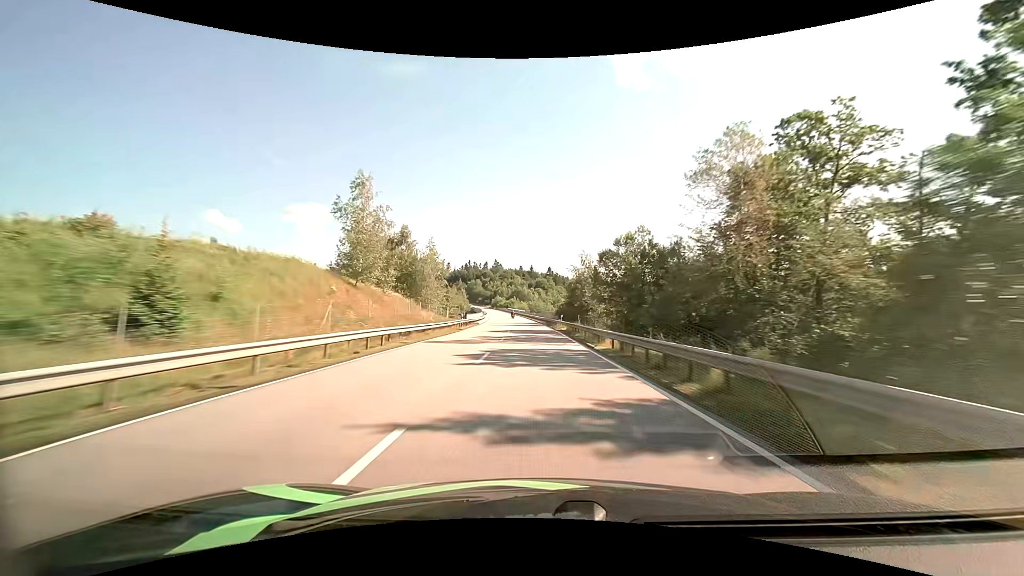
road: primary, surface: asphalt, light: Day
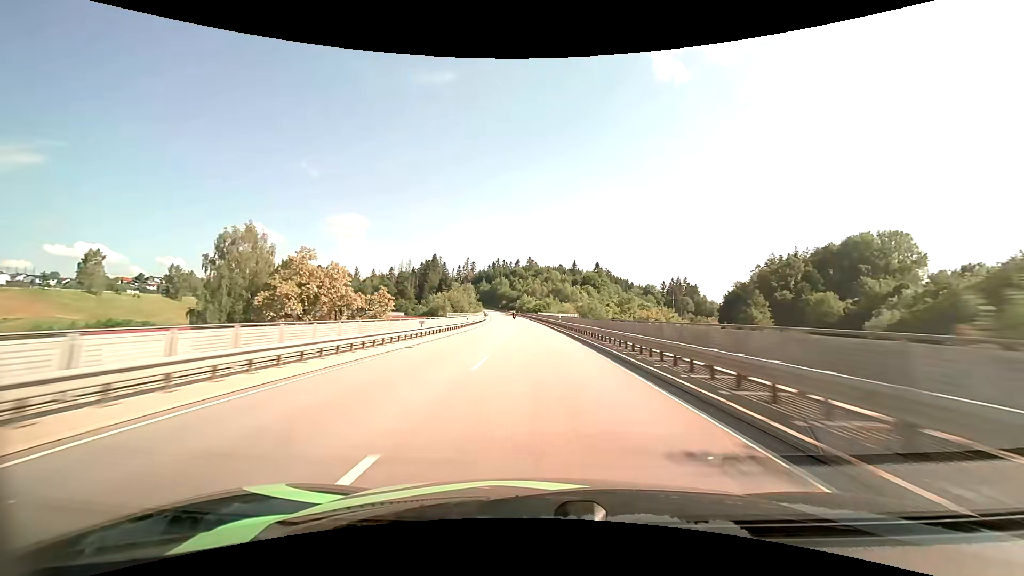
(-3.9, +96.3) m; -4°
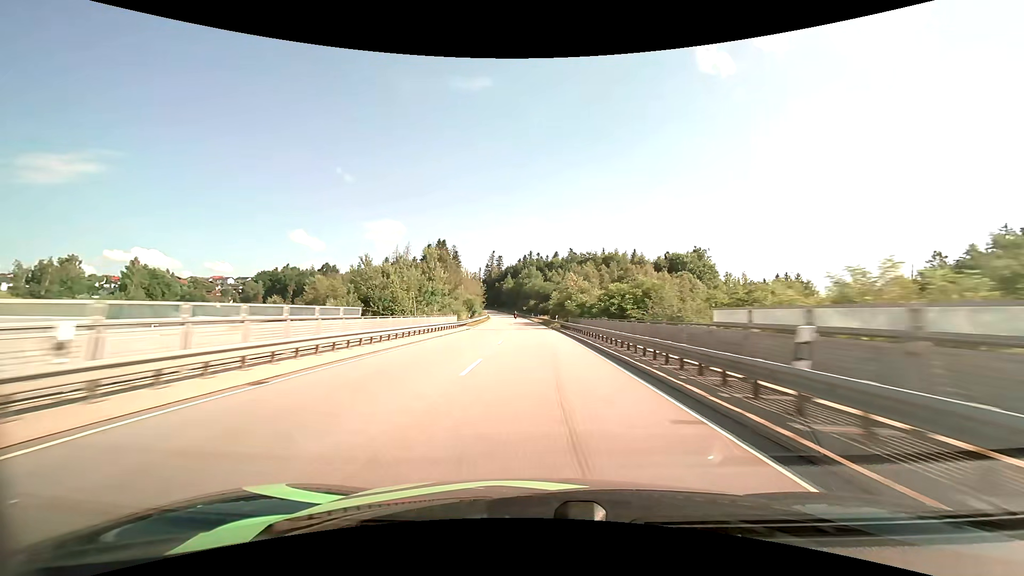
(-3.6, +96.8) m; -4°
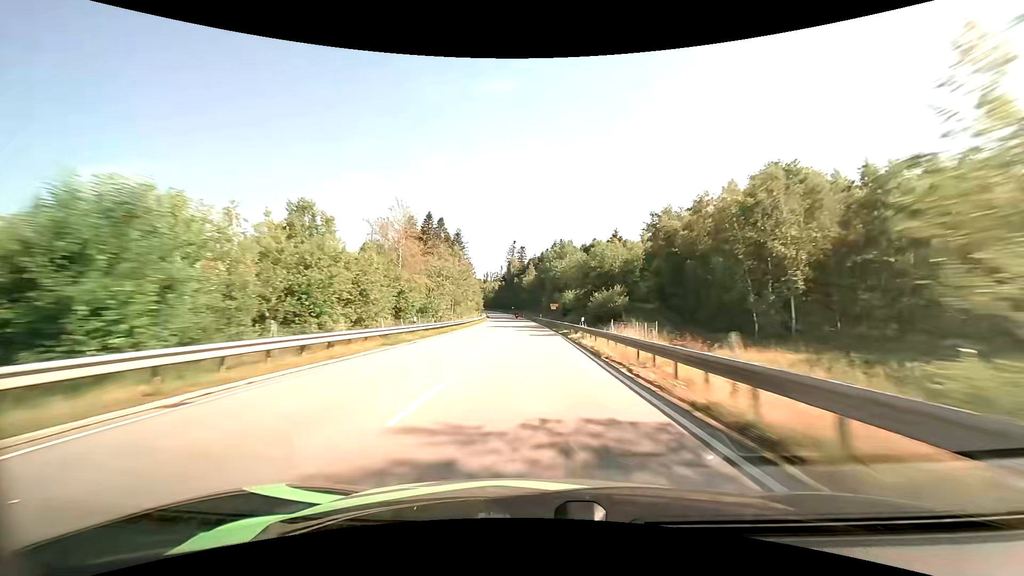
(-2.2, +76.2) m; -3°
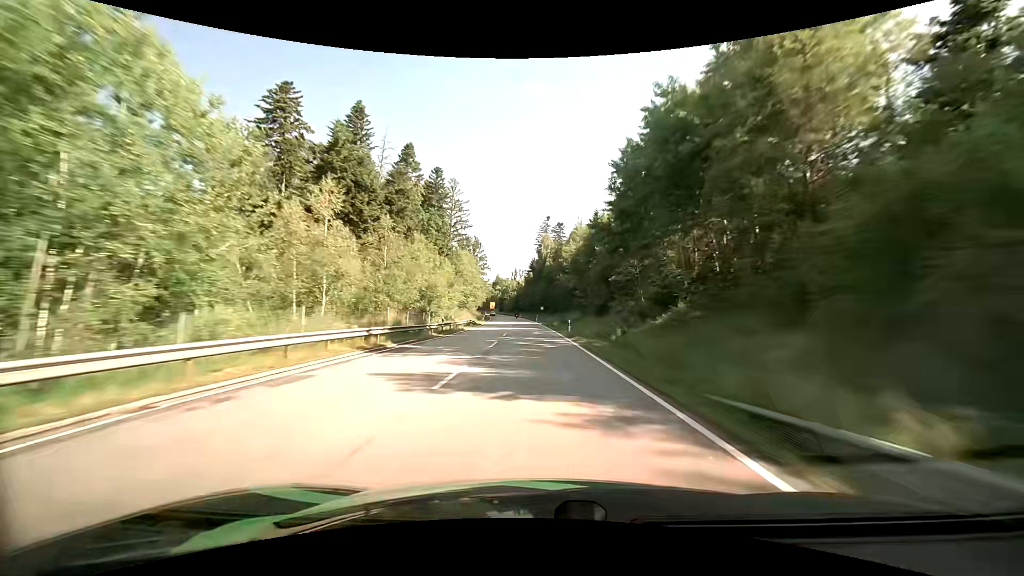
(-3.5, +92.2) m; -4°
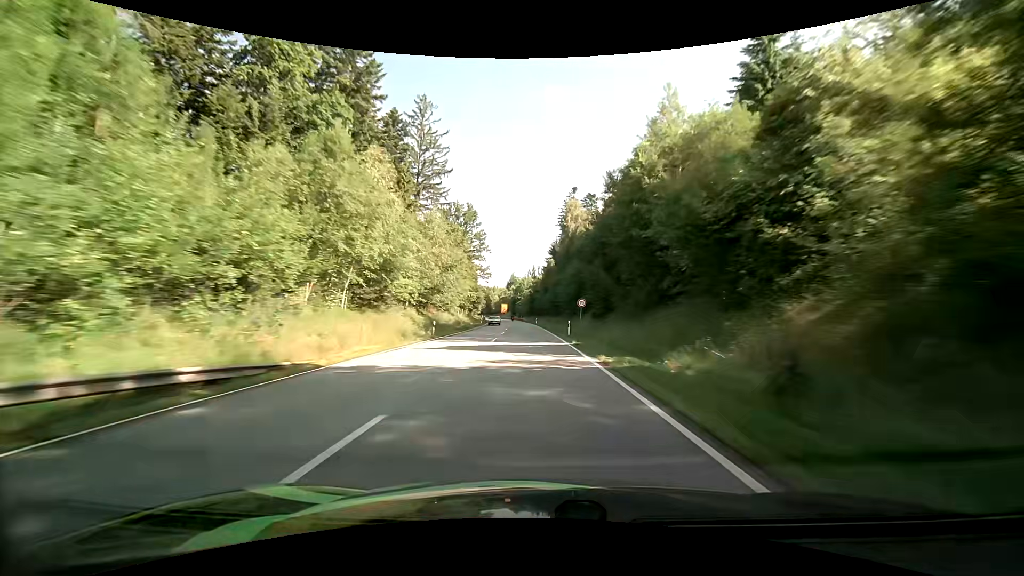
(-1.0, +54.2) m; -2°
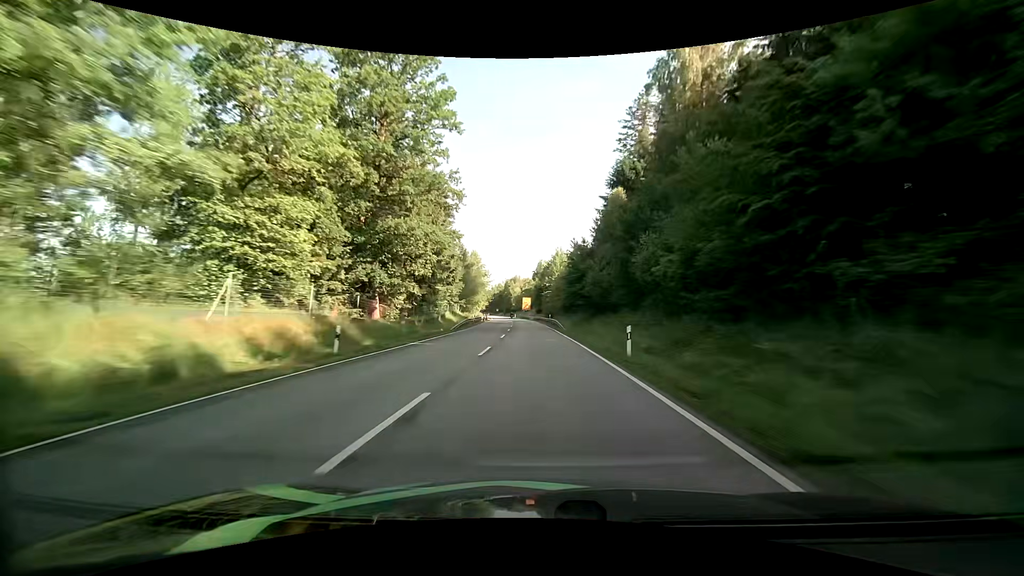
(-2.2, +69.4) m; -3°
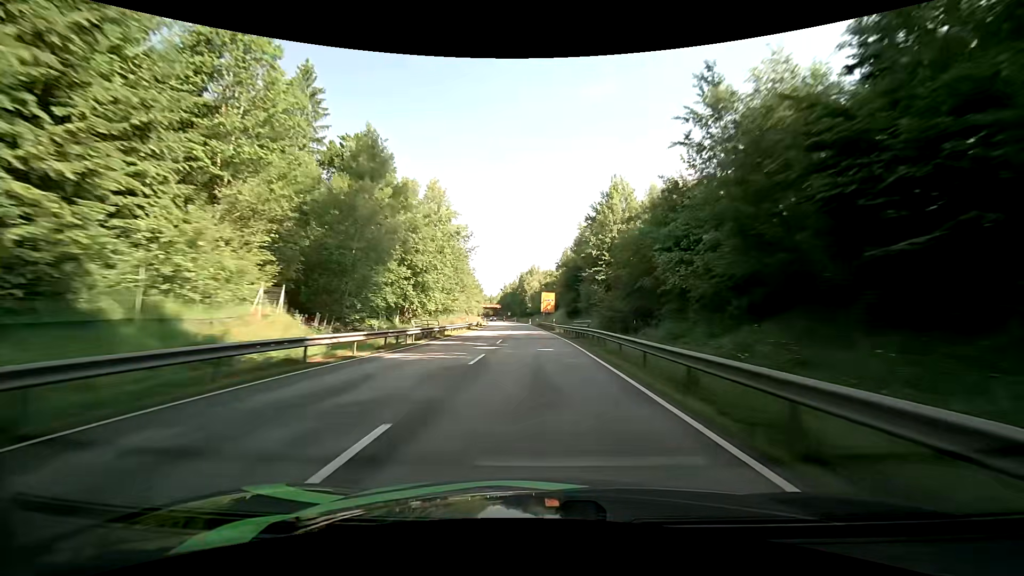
(-1.7, +61.5) m; -3°
(0, +10) (0, +20) (0, +30) (0, +40) (-1, +50) (-1, +60) (-2, +70) (-2, +80) (-3, +90) (-4, +100) m
